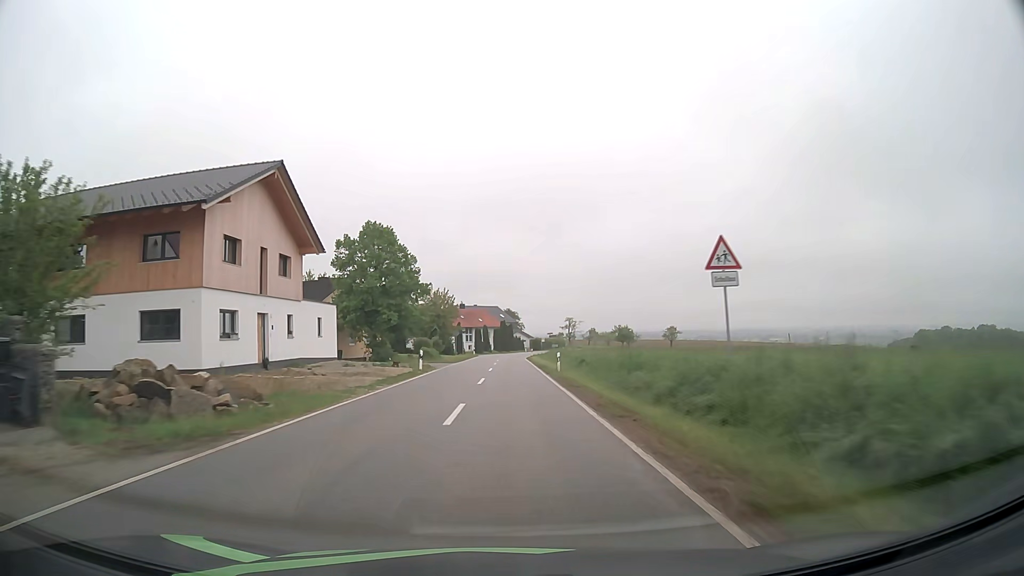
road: tertiary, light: Day
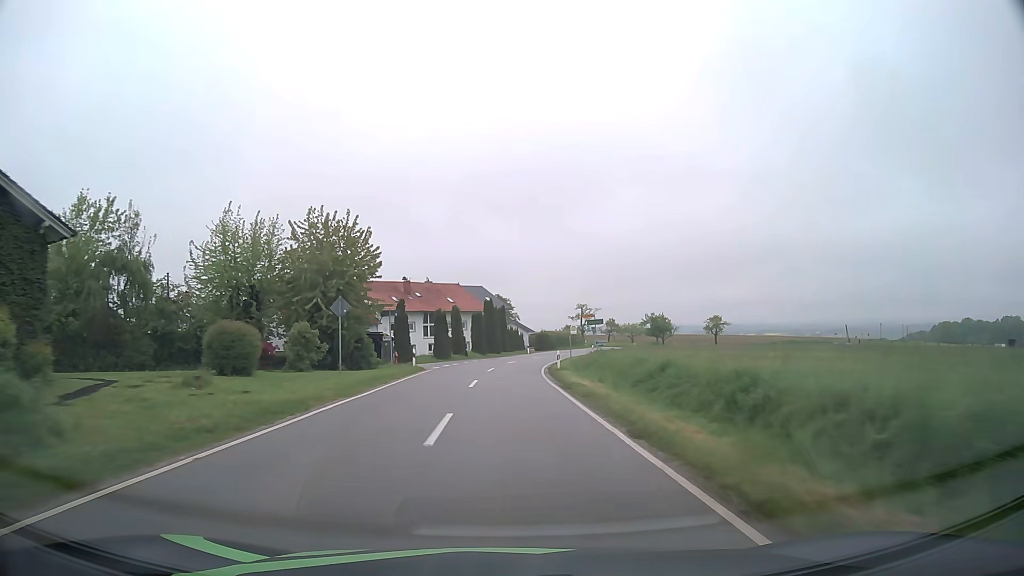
(0.0, +50.5) m; +1°
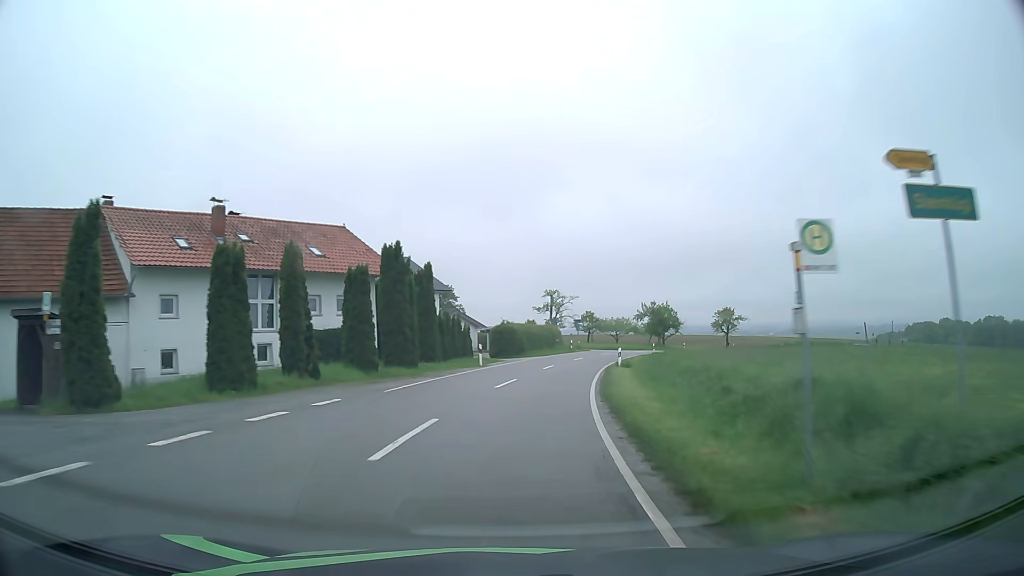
(+0.6, +37.9) m; +3°
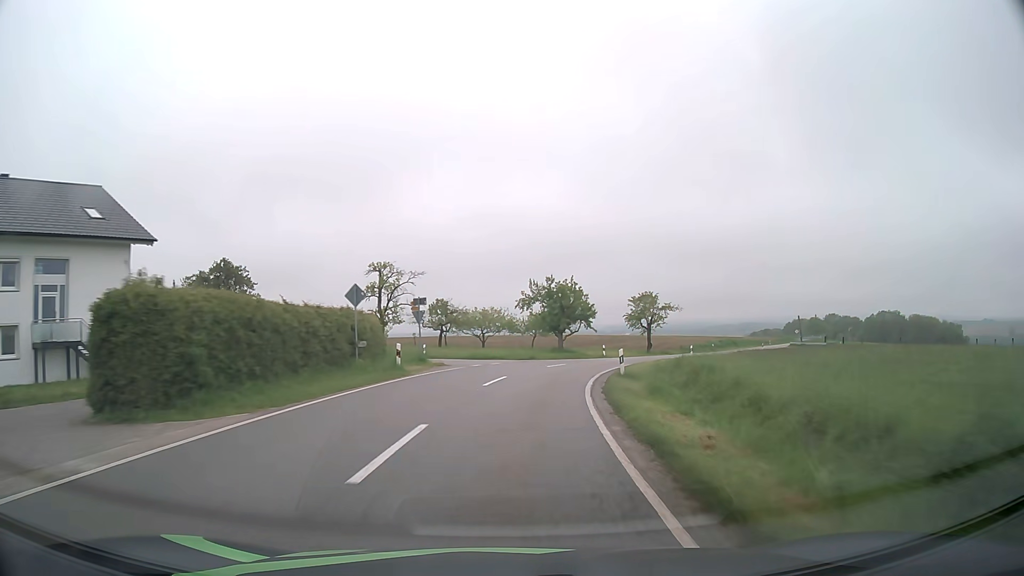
(+4.3, +36.7) m; +13°
(0, +10) (+1, +20) (+3, +30) (+6, +39) (+10, +48) (+15, +57) (+20, +66) (+25, +75) (+30, +83) (+35, +92) m
